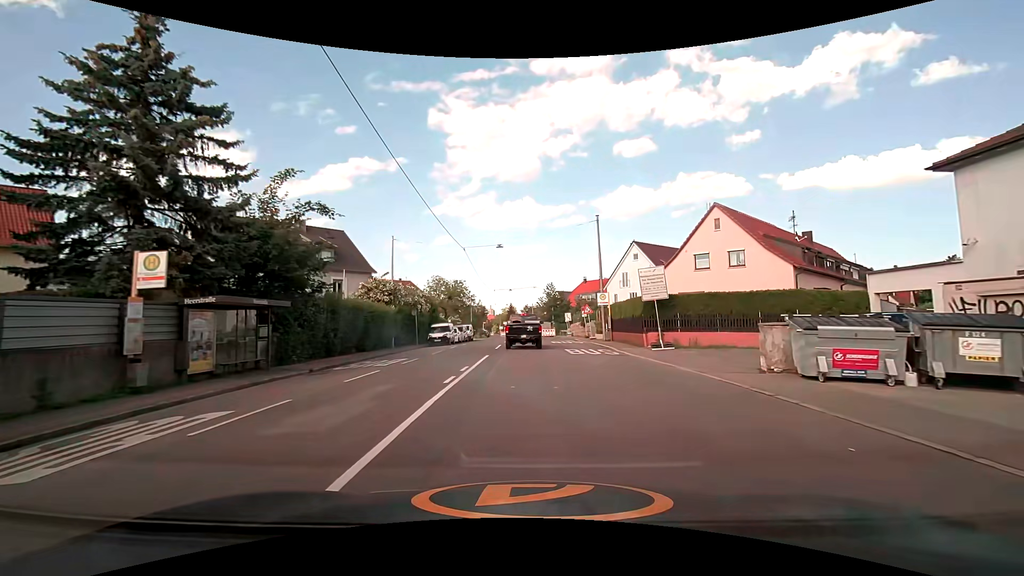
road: tertiary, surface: asphalt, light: Day
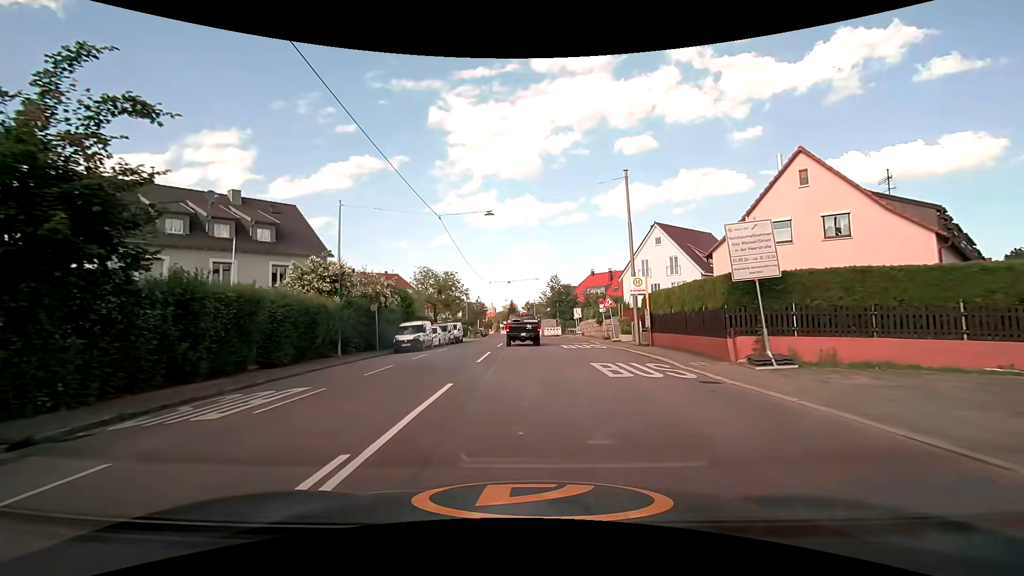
(0.0, +10.8) m; 0°
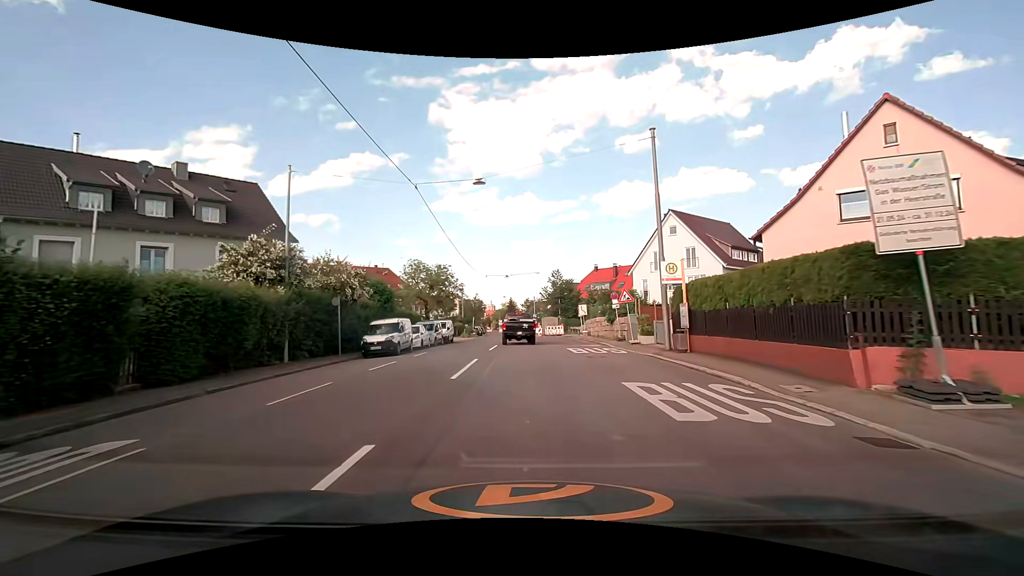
(0.0, +5.7) m; 0°
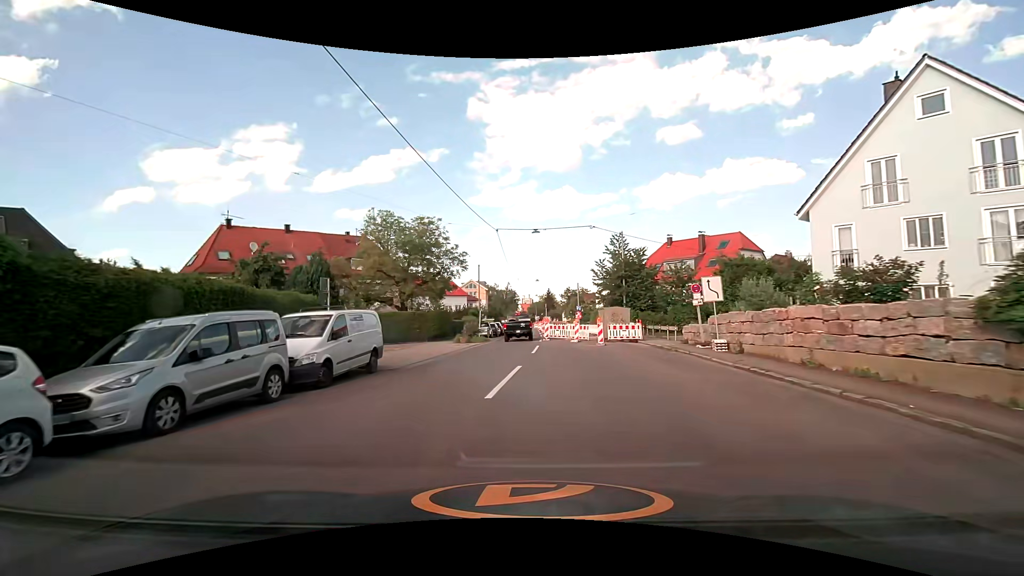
(-0.3, +27.3) m; -4°
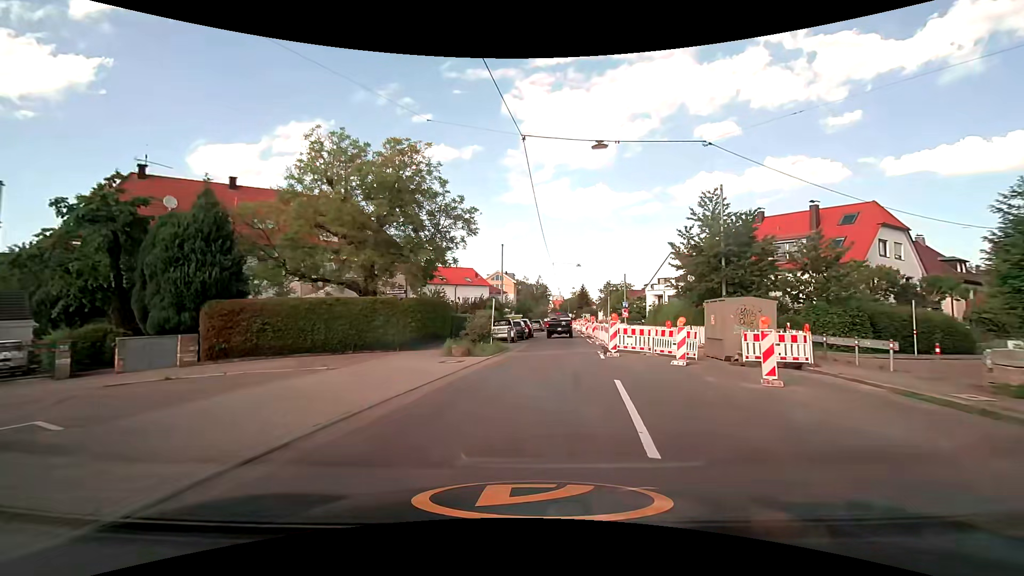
(-0.7, +15.7) m; -4°
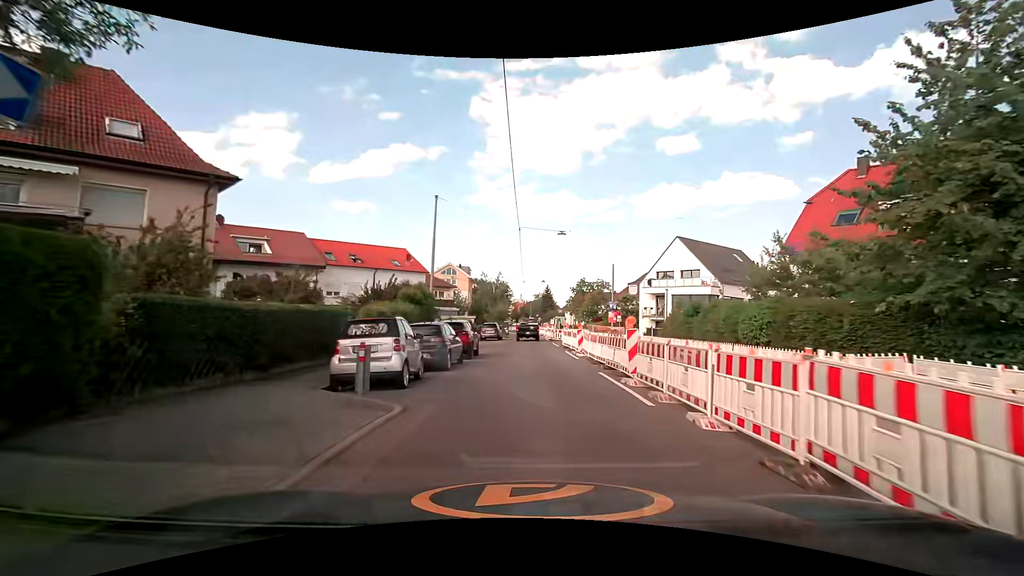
(+0.7, +20.8) m; +3°
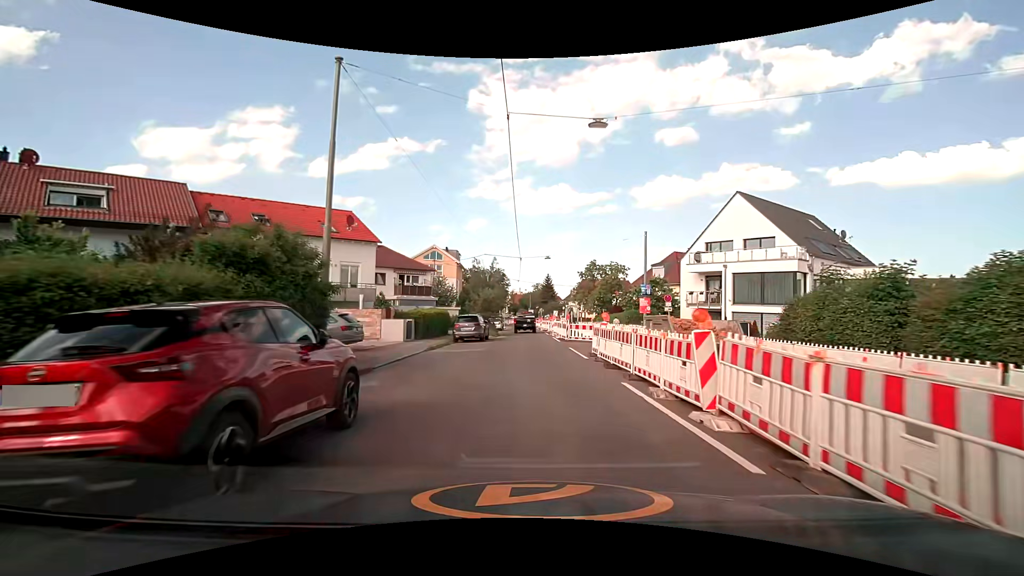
(+0.5, +16.1) m; +2°
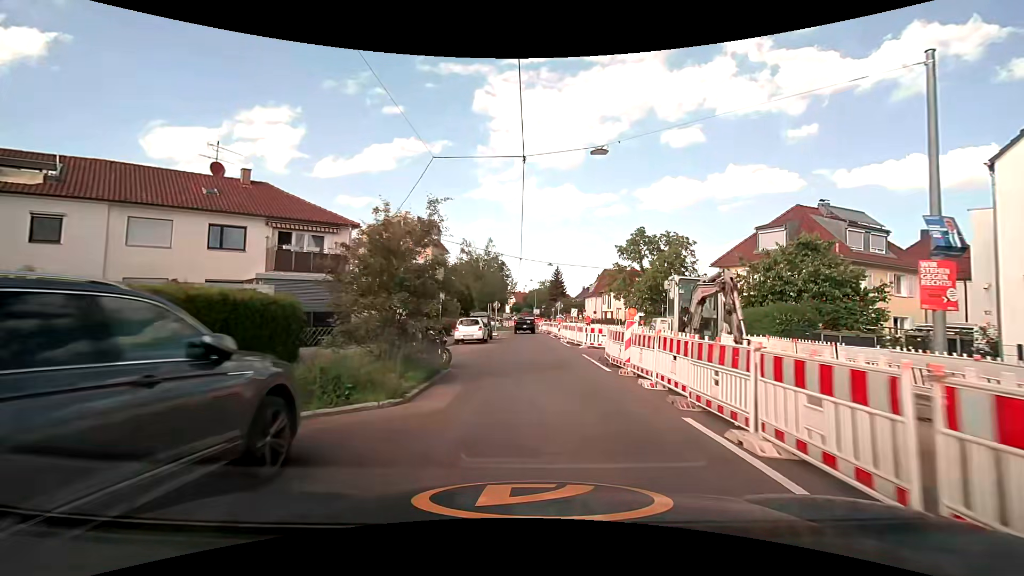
(-0.5, +27.9) m; -1°
(0, +10) (0, +20) (0, +30) (0, +40) (0, +50) (0, +60) (0, +70) (+1, +80) (+2, +90) (+2, +100) m
